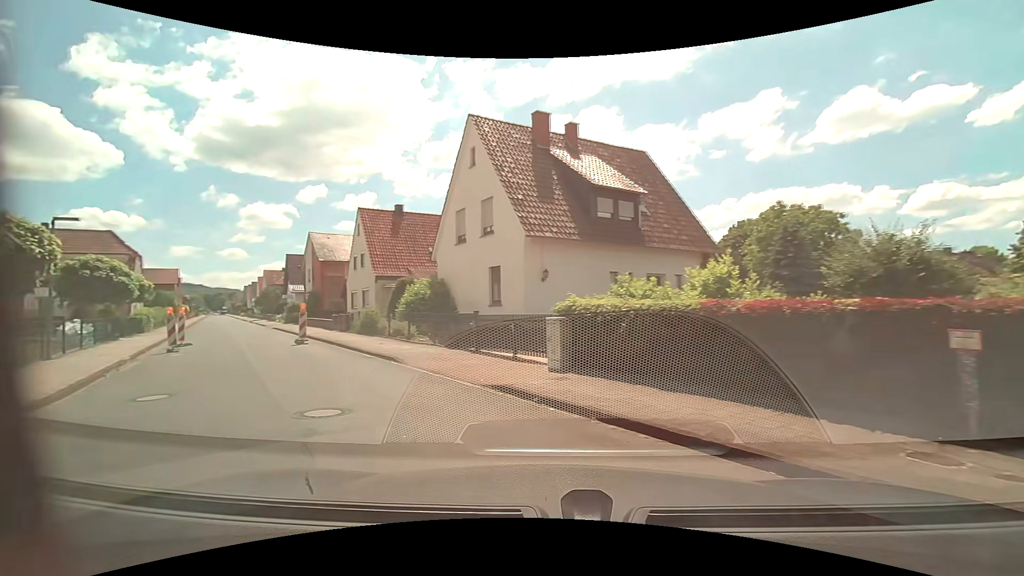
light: Day
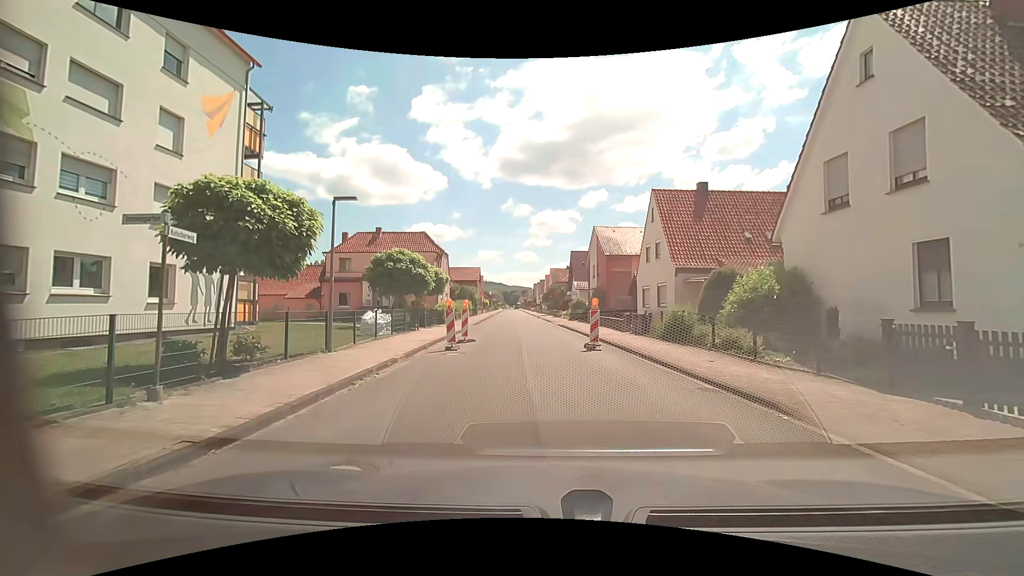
(-2.2, +5.8) m; -32°
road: residential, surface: asphalt
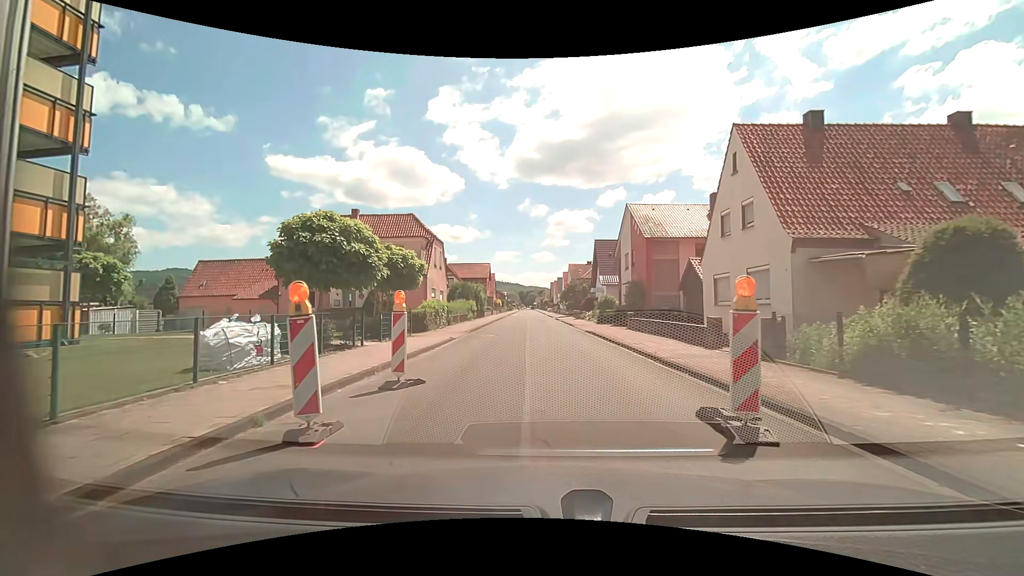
(-0.2, +11.0) m; -1°
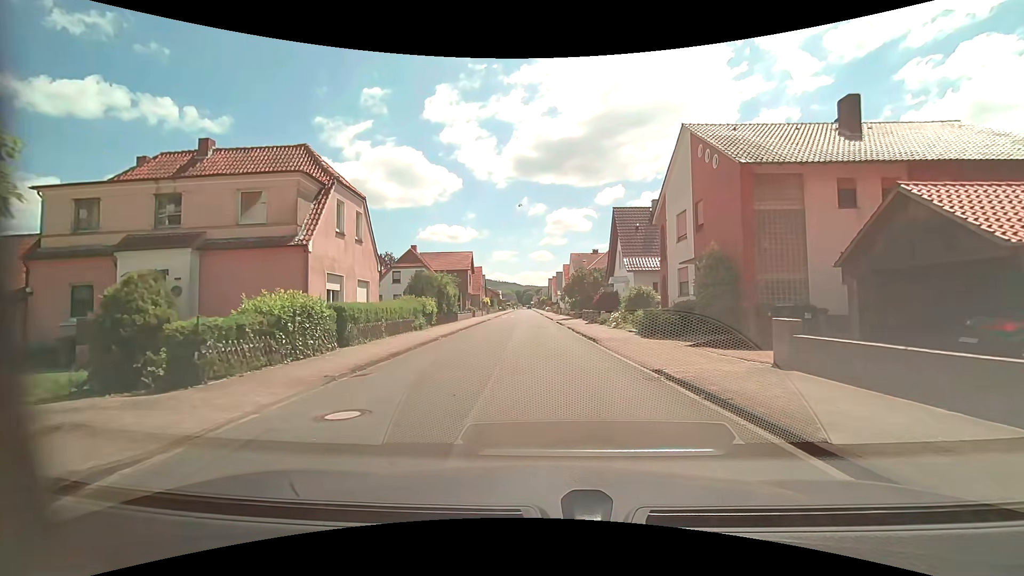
(-0.1, +18.1) m; 0°
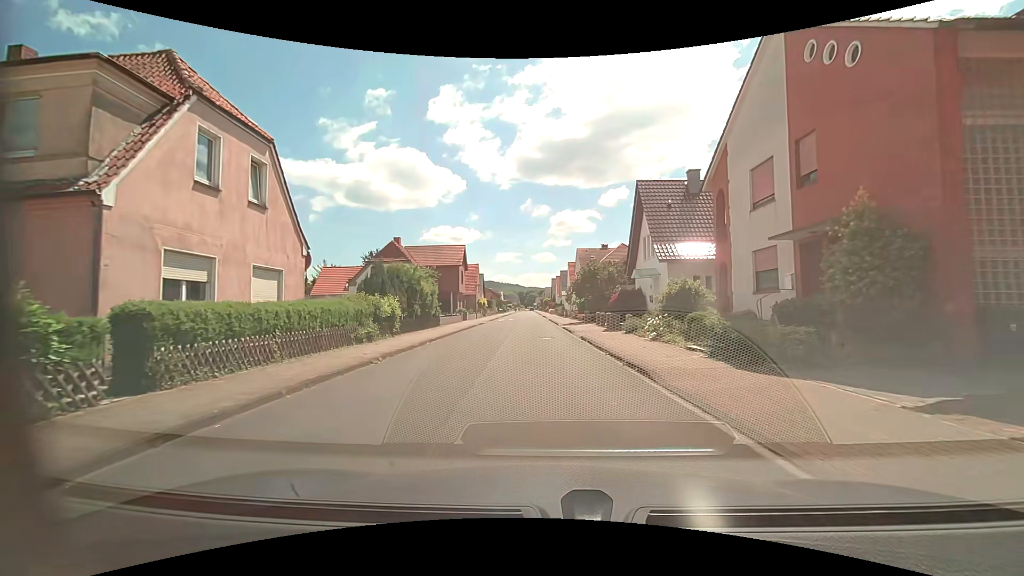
(0.0, +8.9) m; 0°
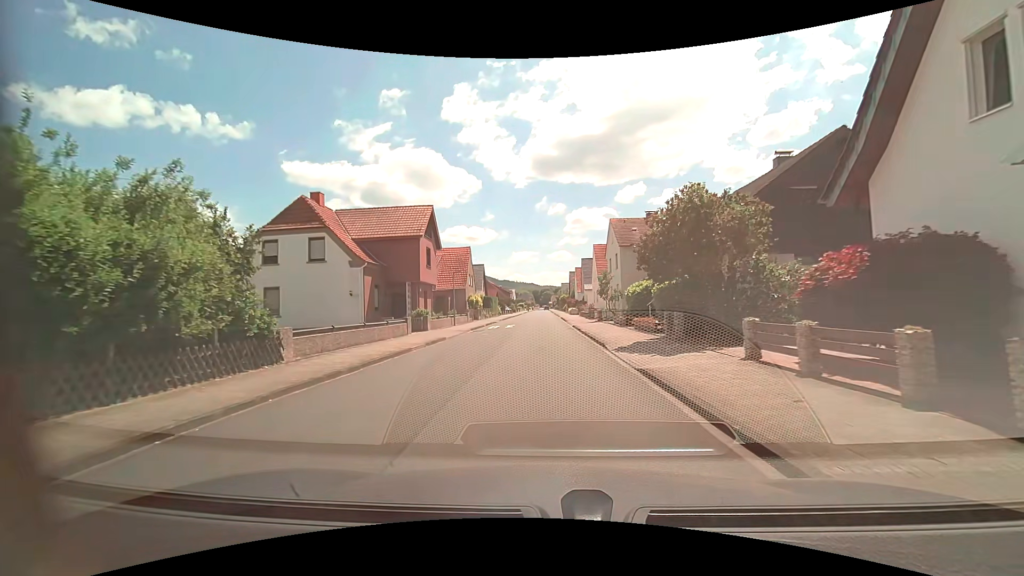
(-0.6, +23.4) m; -3°
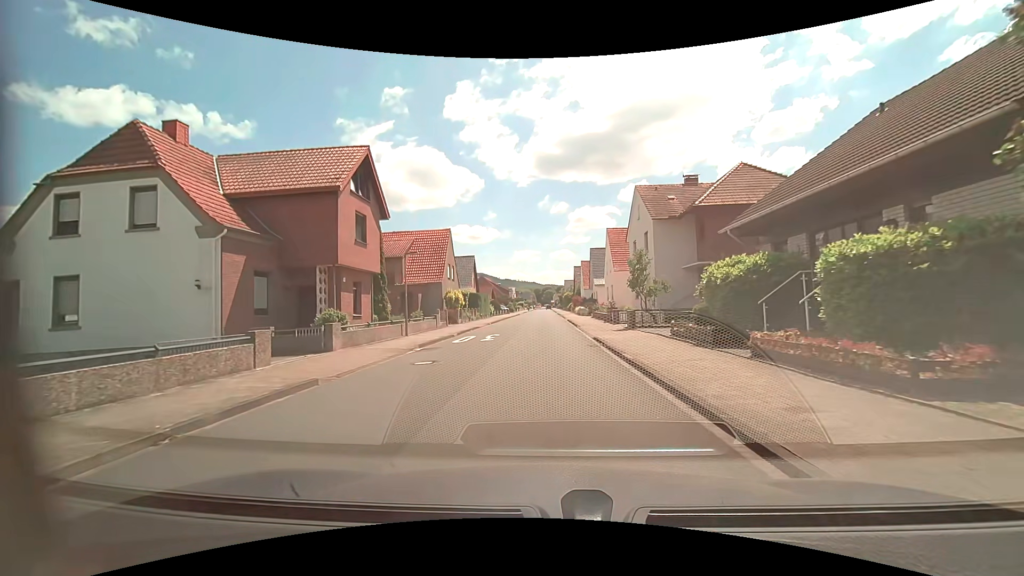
(+0.1, +13.4) m; 0°
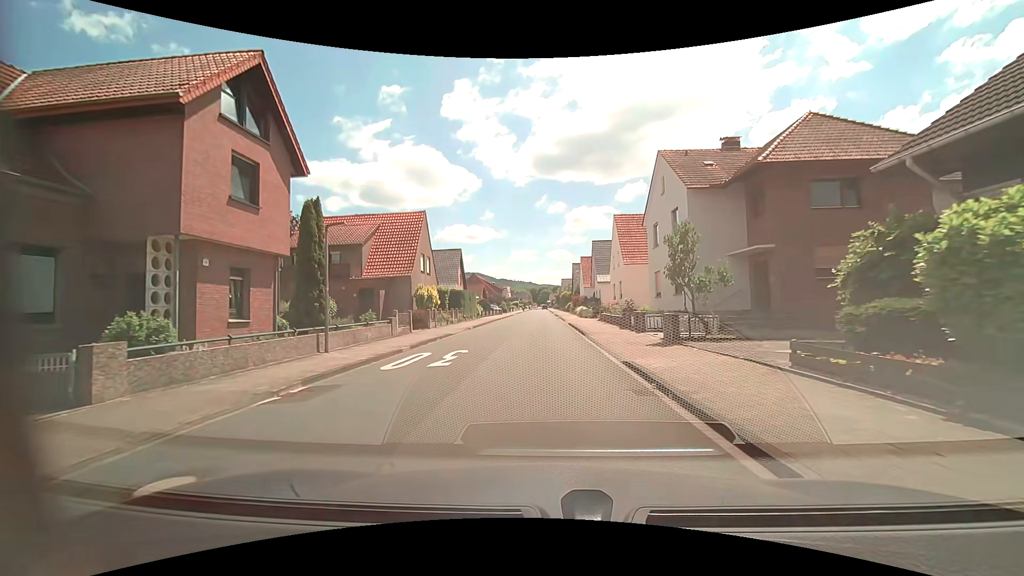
(+0.1, +8.6) m; +1°
(0, +10) (0, +20) (0, +30) (0, +40) (0, +50) (-1, +60) (-1, +70) (-1, +80) (-1, +90) (-1, +100) m
